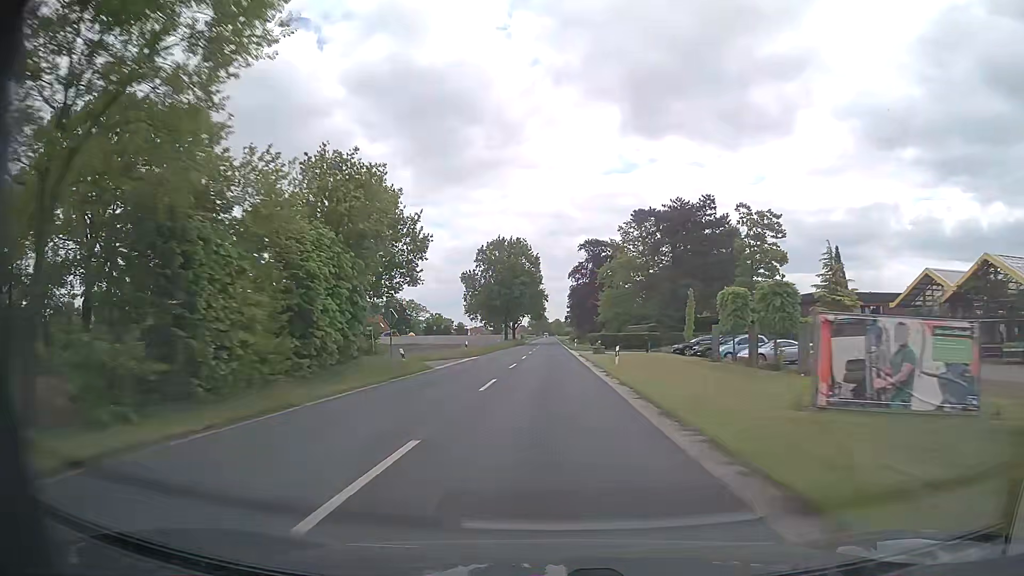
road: secondary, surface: asphalt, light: Day
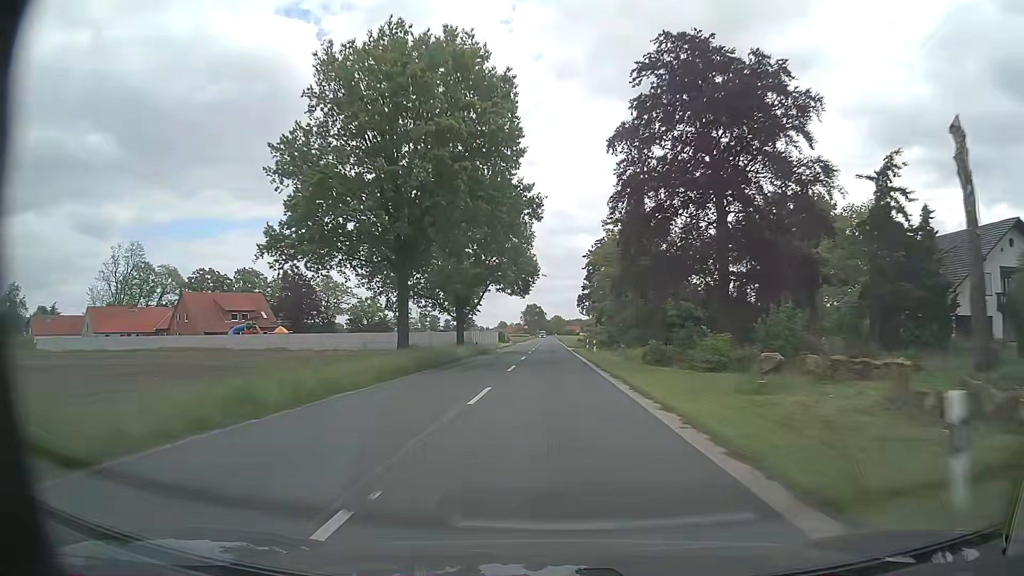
(0.0, +75.7) m; 0°
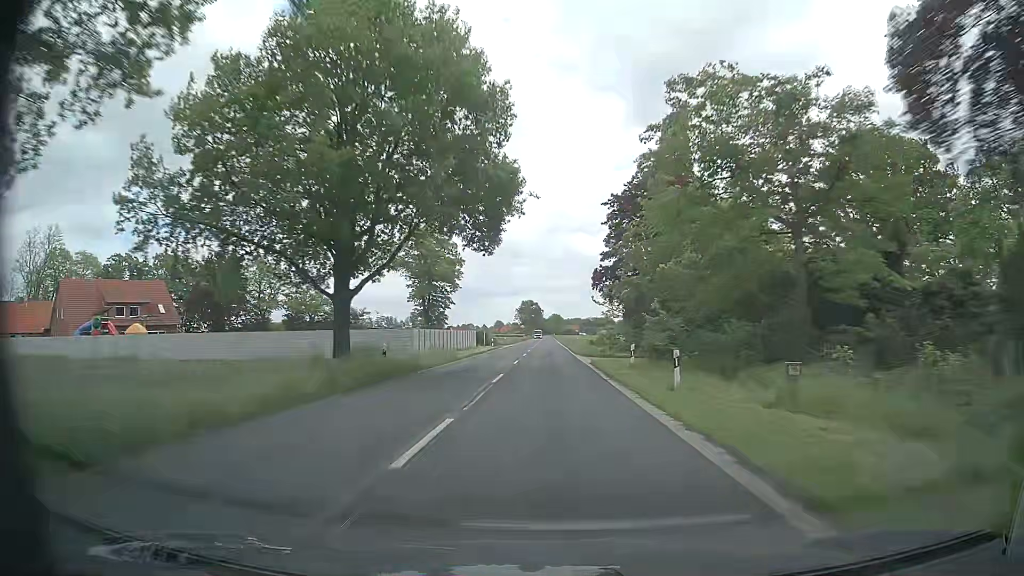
(0.0, +30.3) m; 0°
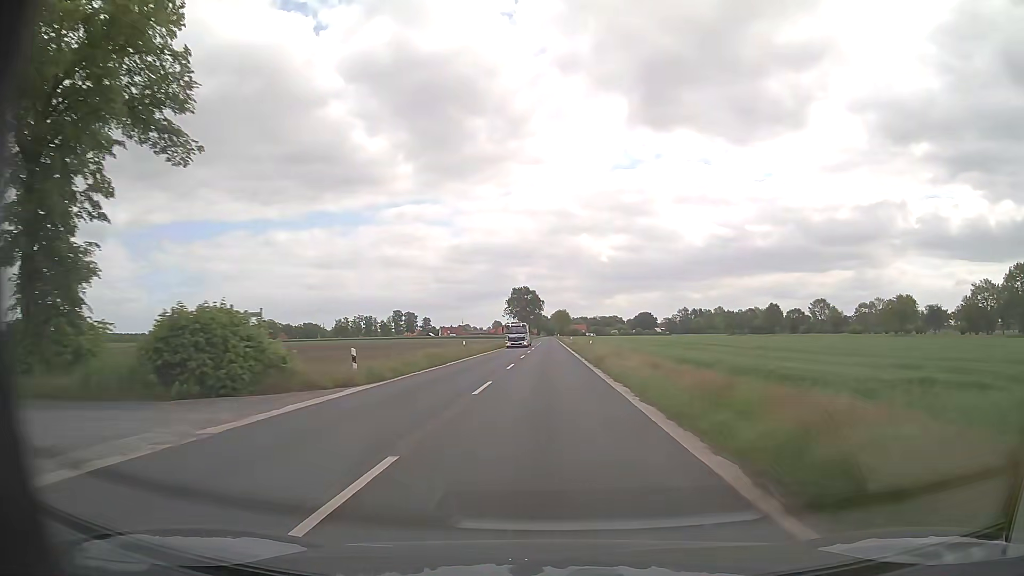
(+0.5, +75.7) m; 0°
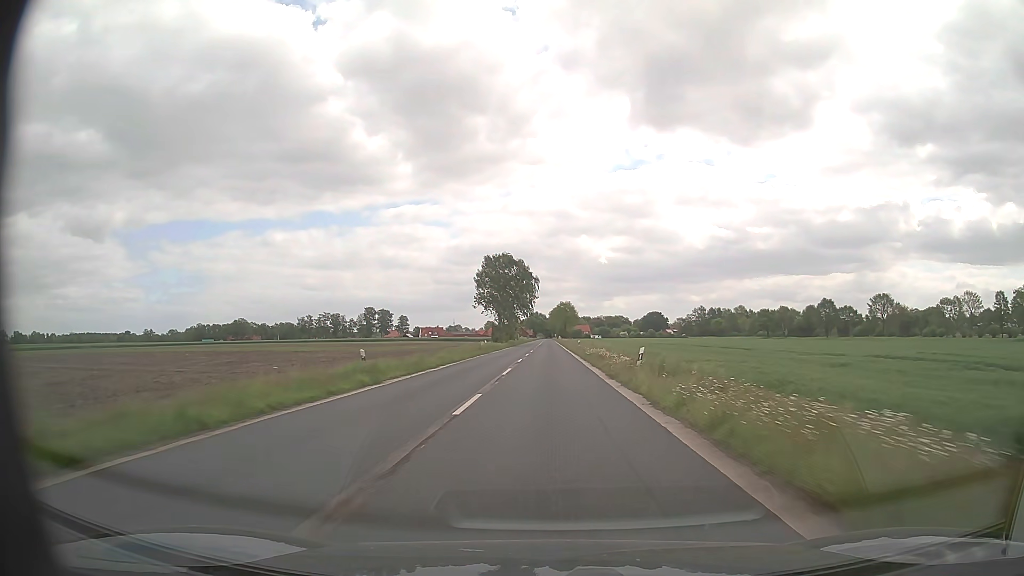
(-0.1, +75.6) m; 0°
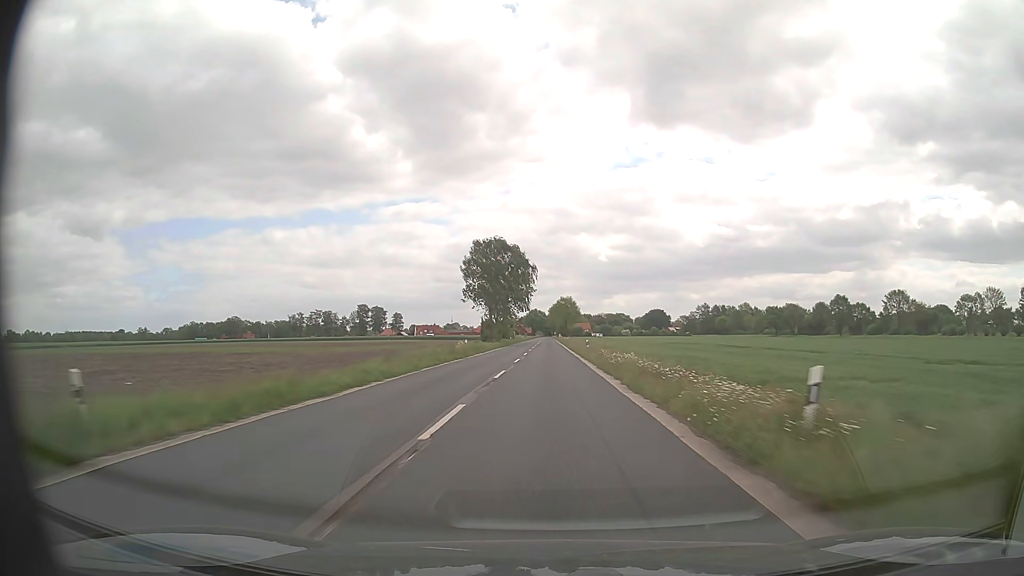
(0.0, +15.1) m; 0°
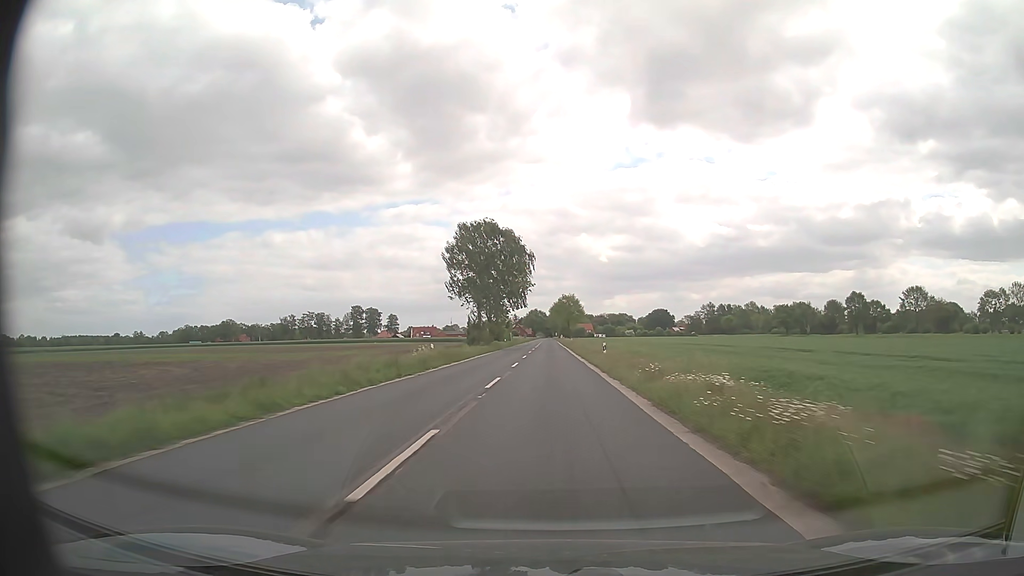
(0.0, +15.2) m; 0°
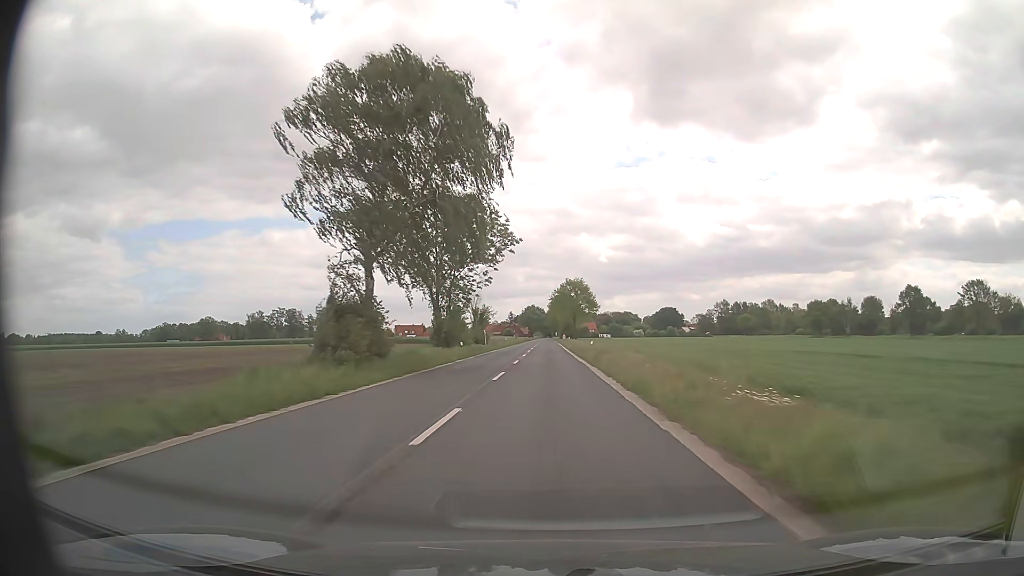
(0.0, +45.5) m; 0°
(0, +10) (0, +20) (0, +30) (0, +40) (0, +50) (0, +60) (0, +70) (0, +80) (0, +90) (0, +100) m
